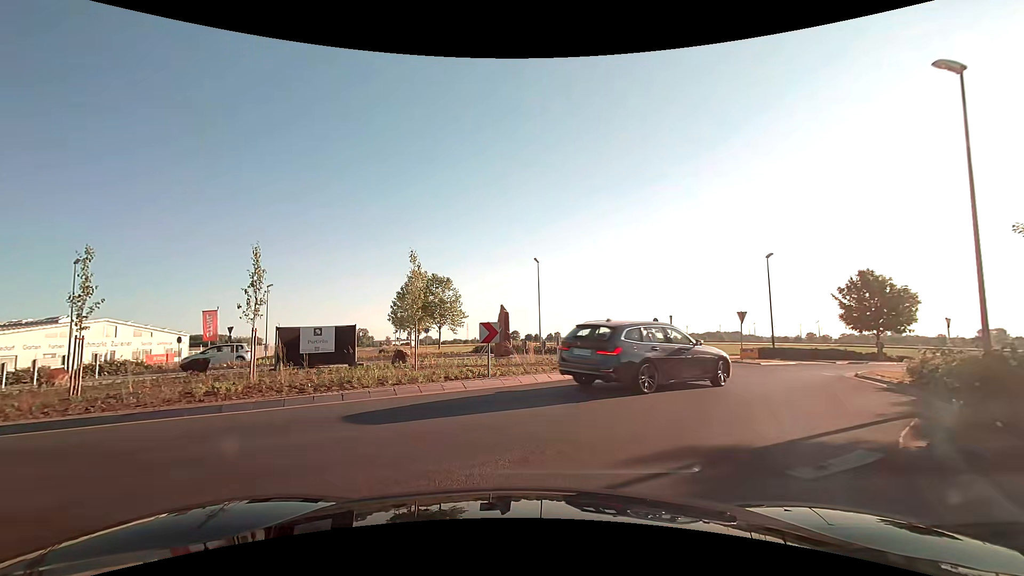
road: secondary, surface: asphalt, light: Day
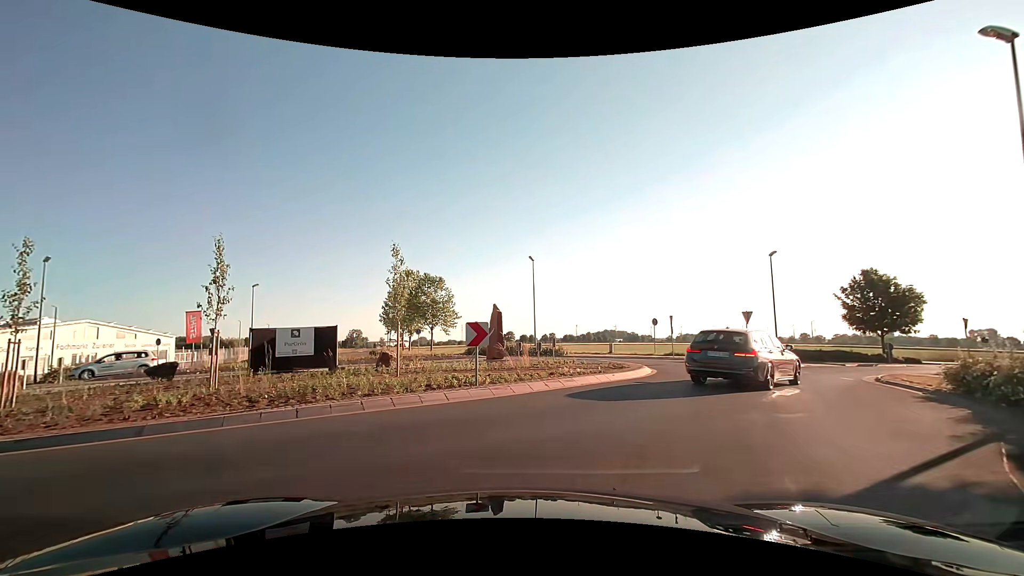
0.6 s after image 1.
(0.0, +1.8) m; 0°
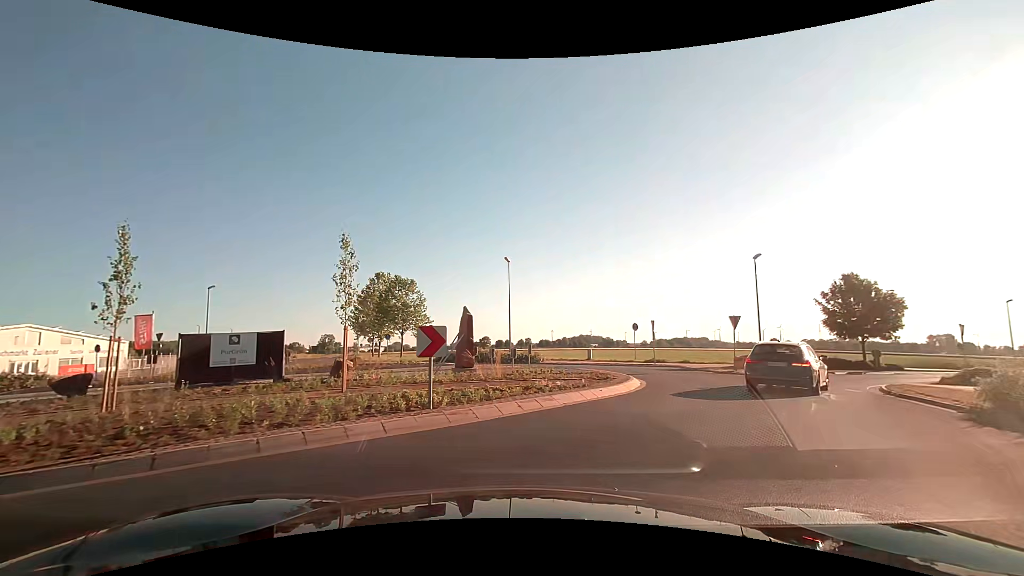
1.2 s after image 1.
(+0.1, +2.5) m; +3°
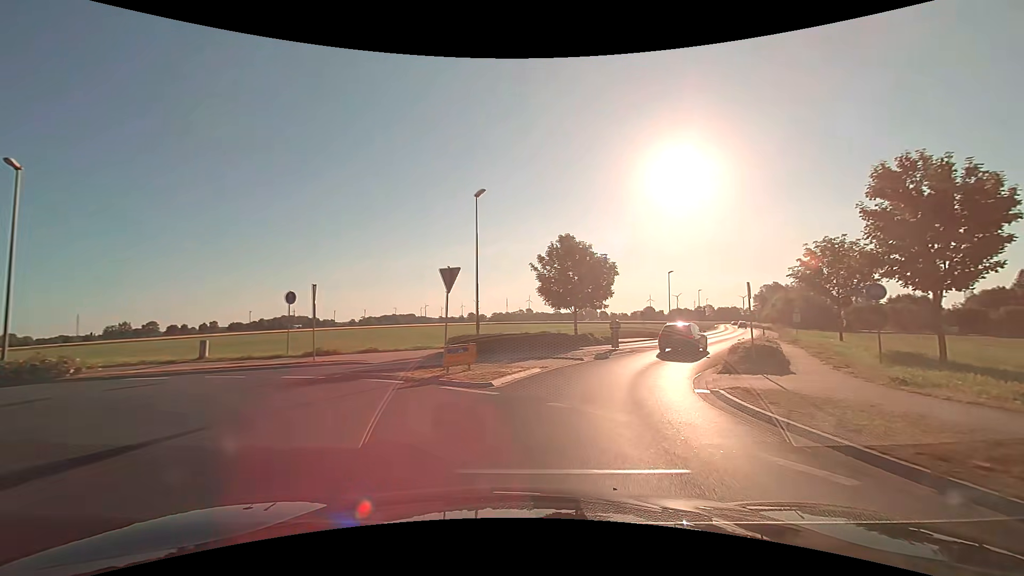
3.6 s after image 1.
(+4.9, +15.4) m; +31°
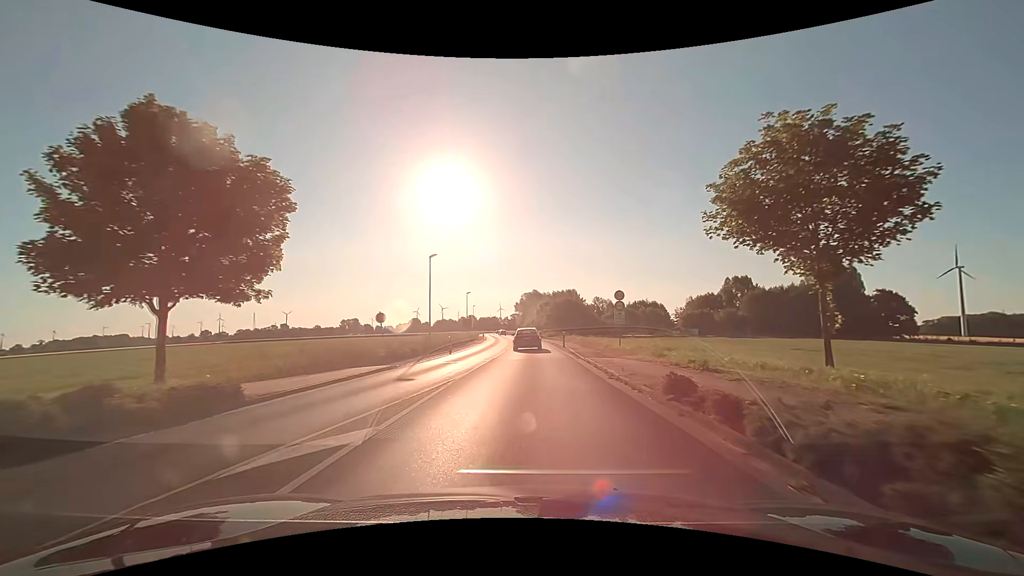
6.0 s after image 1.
(+7.0, +23.9) m; +26°
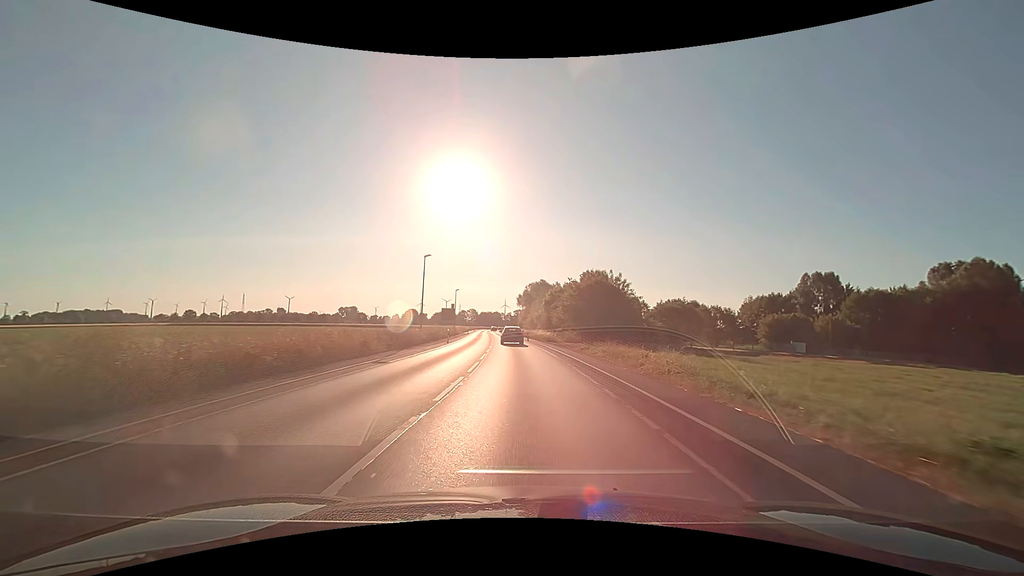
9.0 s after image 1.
(+0.8, +39.8) m; 0°
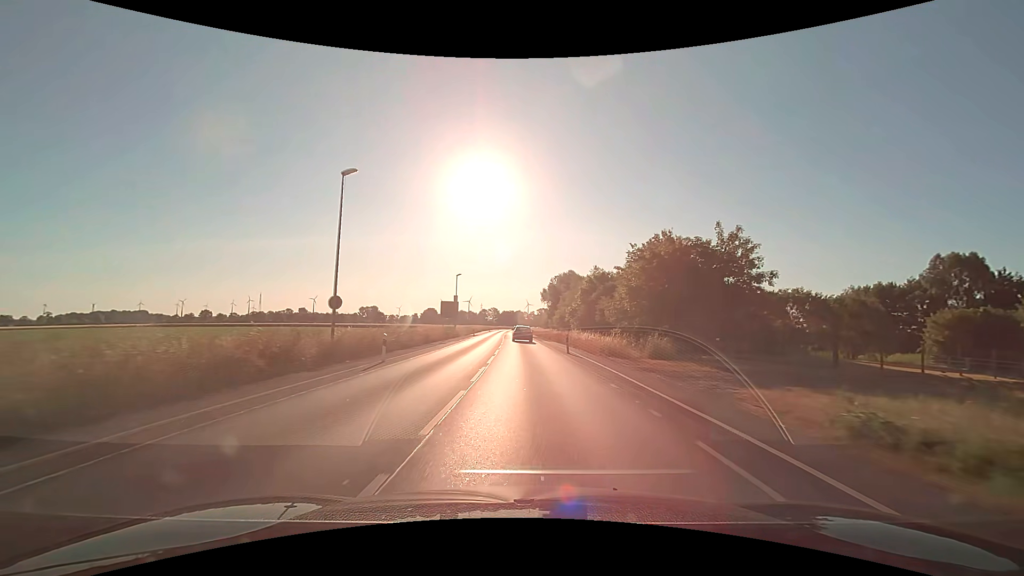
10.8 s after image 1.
(-0.5, +27.2) m; -3°
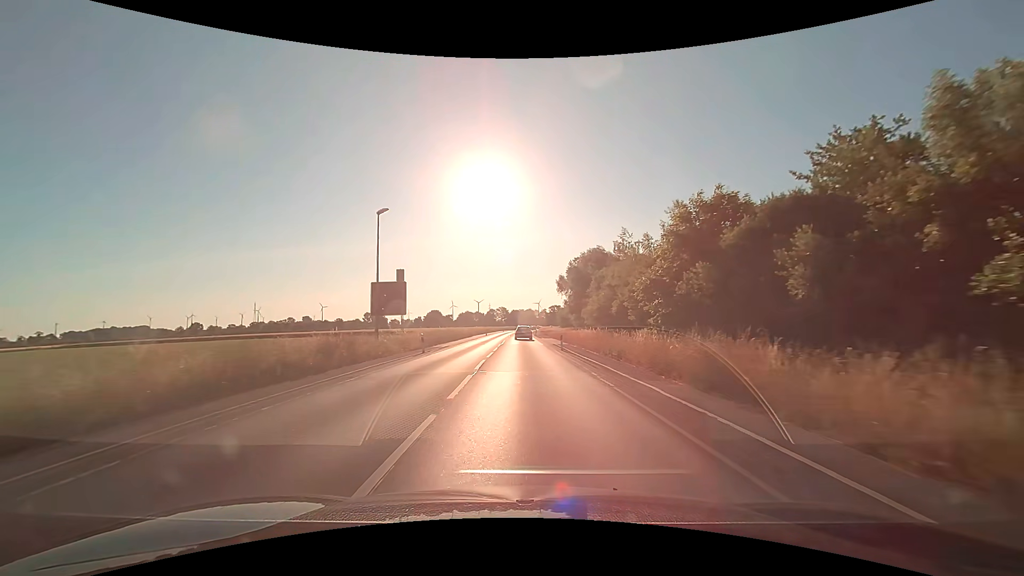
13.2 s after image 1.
(-0.2, +39.3) m; -1°
(0, +10) (0, +20) (0, +30) (0, +40) (0, +50) (0, +60) (0, +70) (0, +80) (0, +90) (0, +100) m
